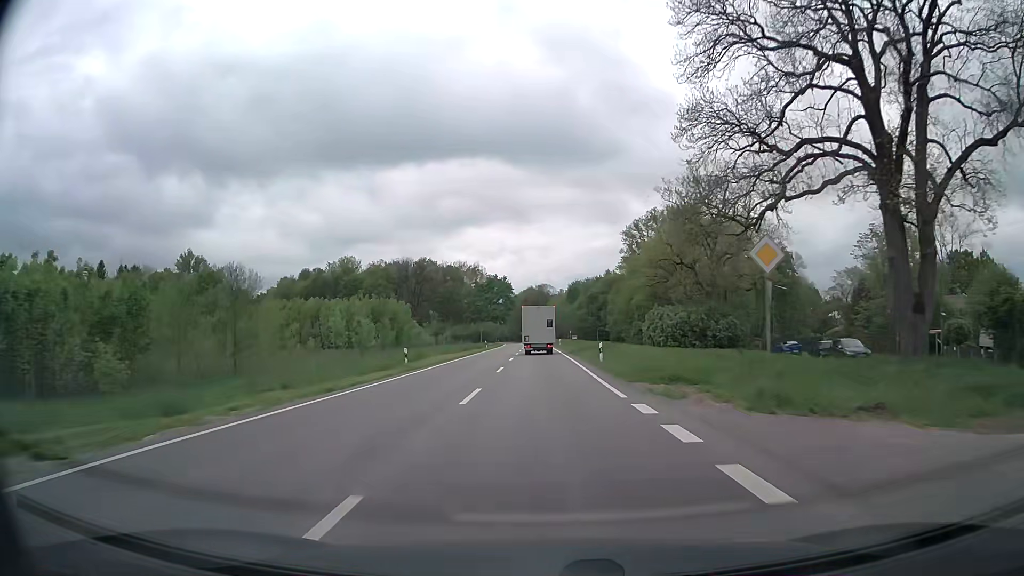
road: secondary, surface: asphalt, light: Day
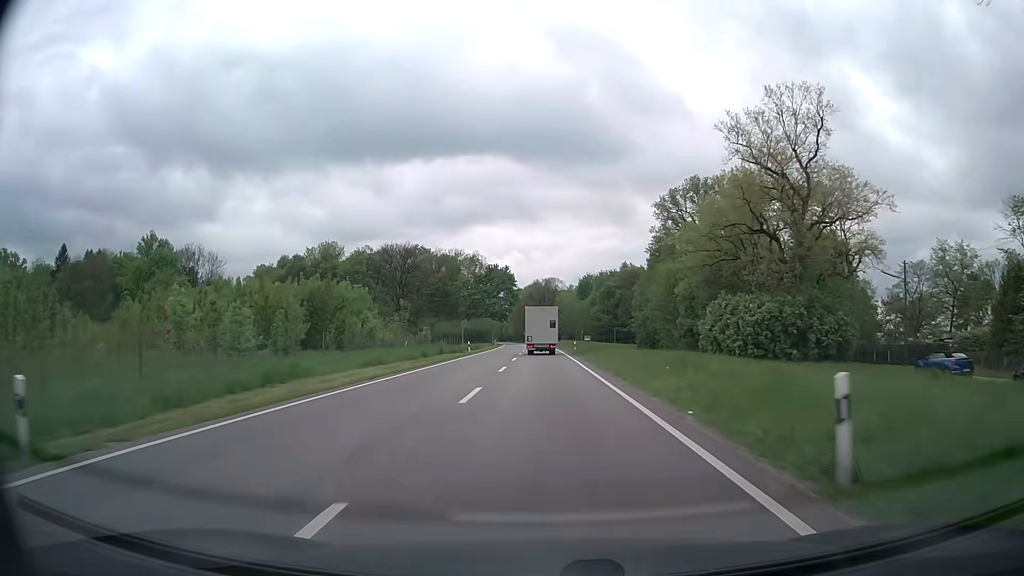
(-0.1, +24.5) m; -1°
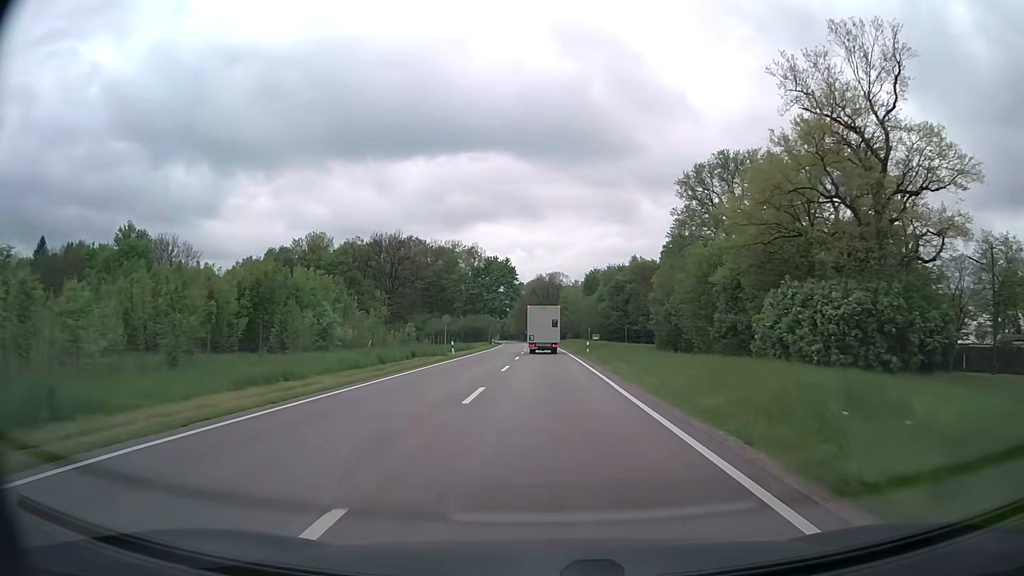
(0.0, +12.3) m; 0°
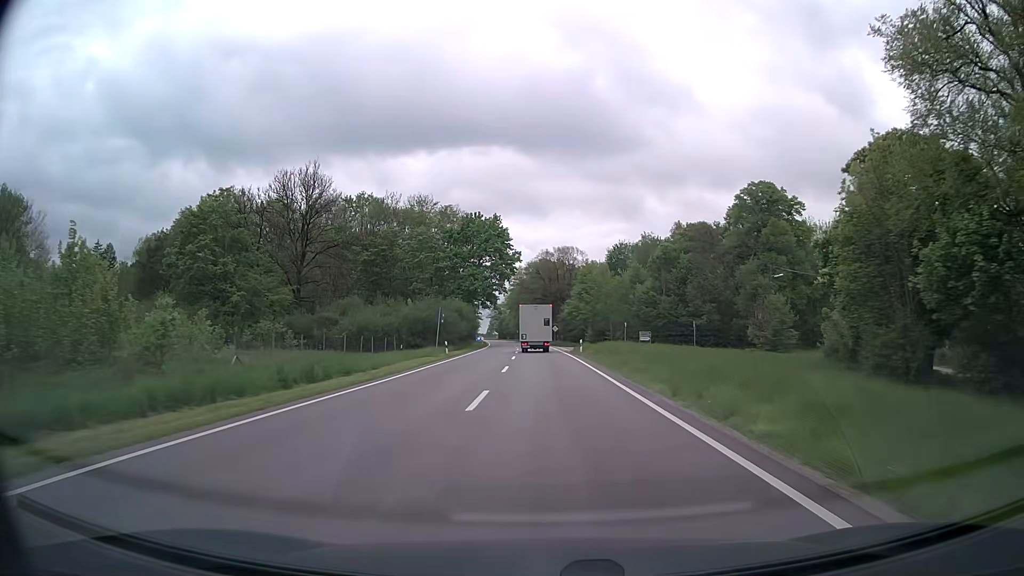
(-0.3, +49.5) m; 0°
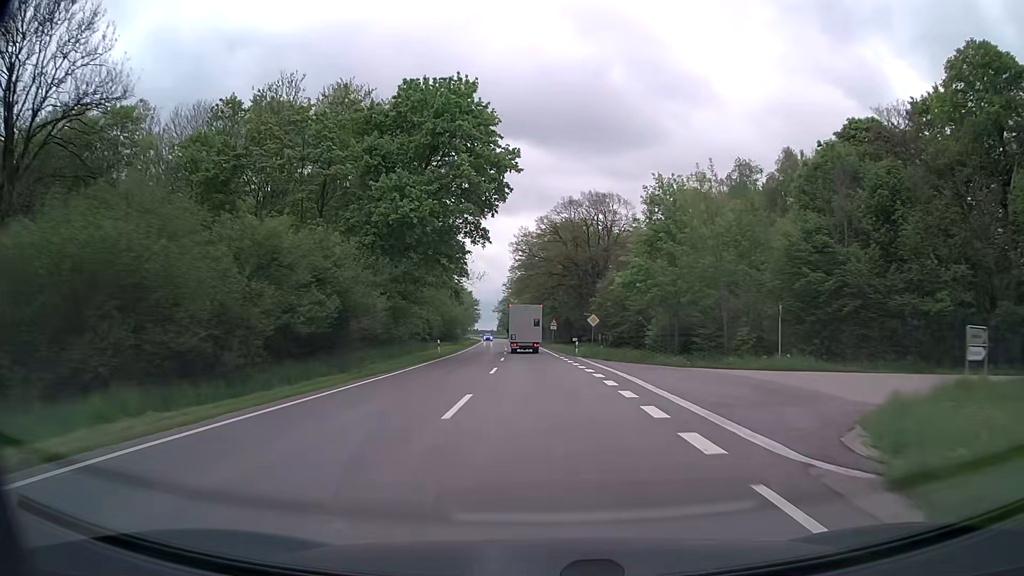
(-0.6, +49.8) m; -2°
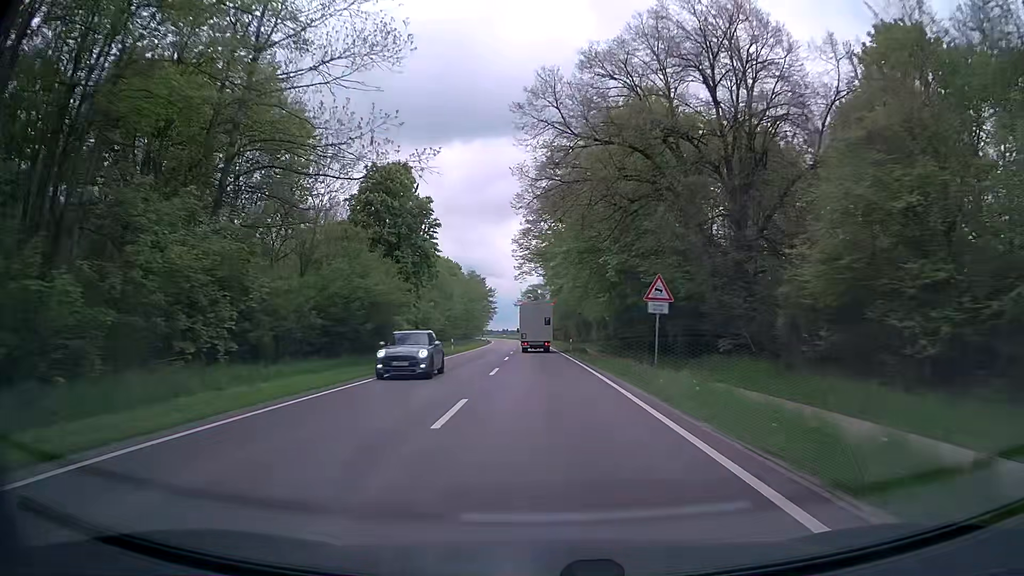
(-1.2, +49.6) m; -3°
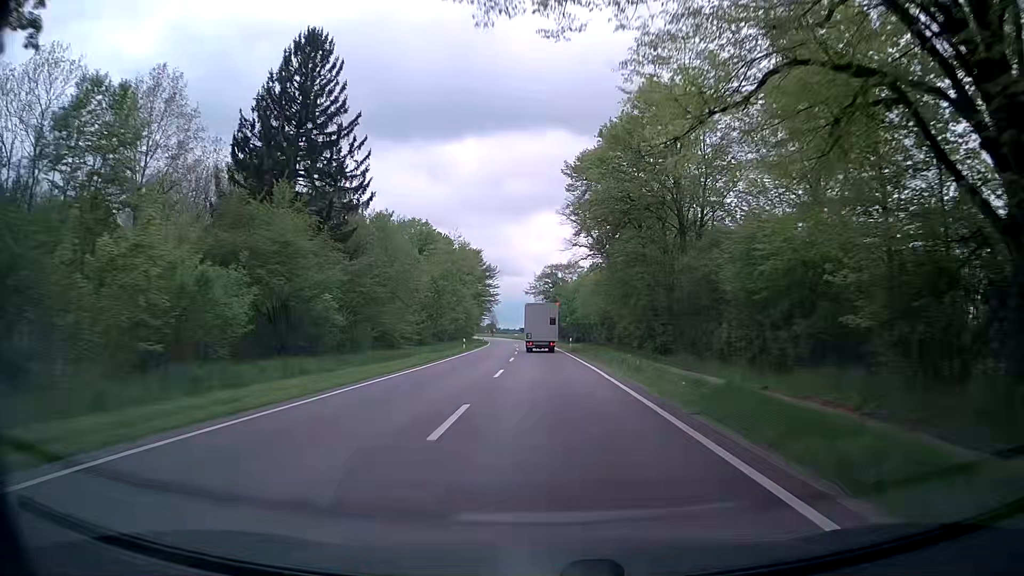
(-0.8, +49.3) m; -2°
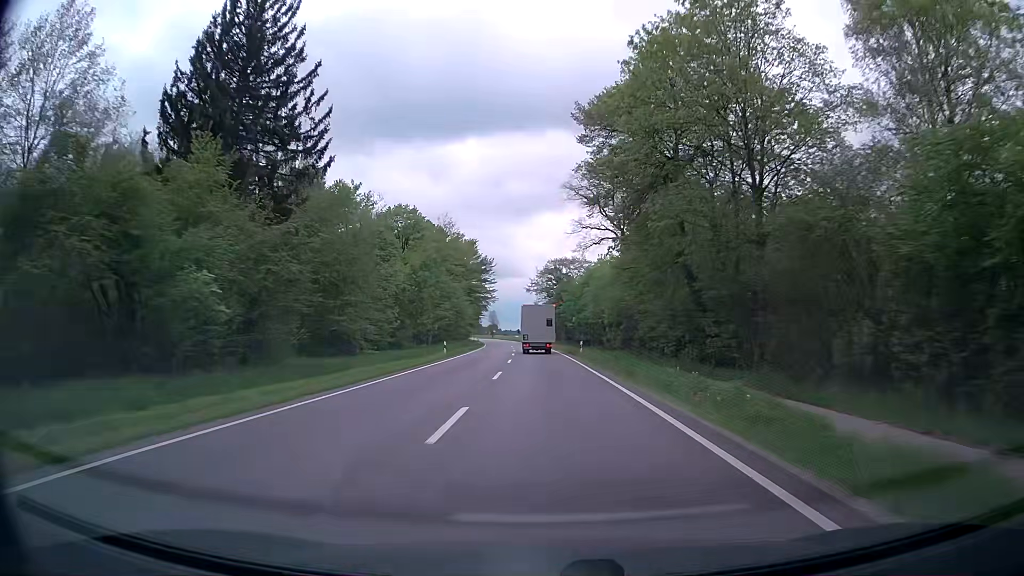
(0.0, +12.3) m; +1°
(0, +10) (0, +20) (0, +30) (-1, +40) (-1, +50) (-1, +60) (-2, +70) (-3, +80) (-3, +90) (-4, +100) m
